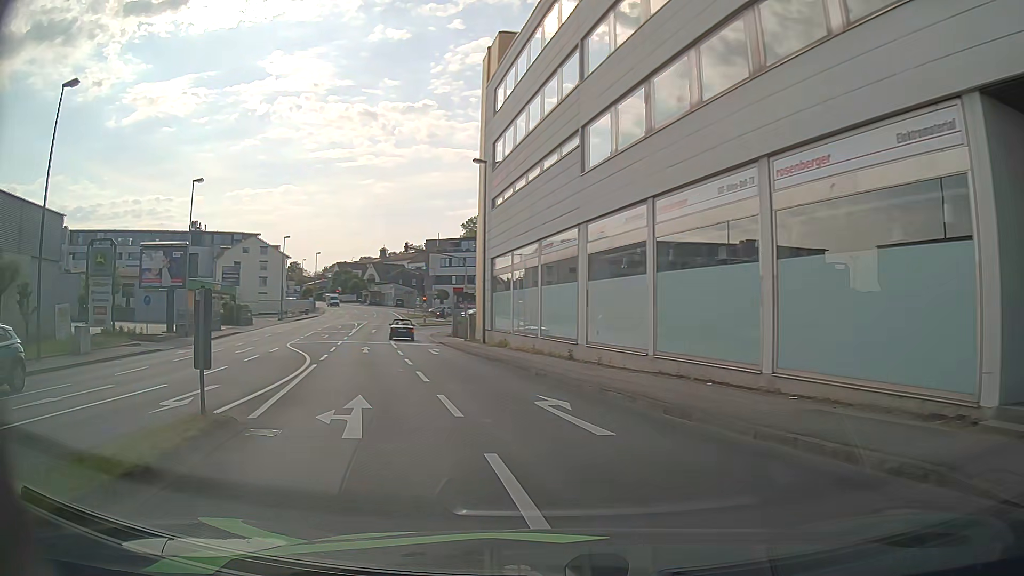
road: tertiary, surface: asphalt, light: Day
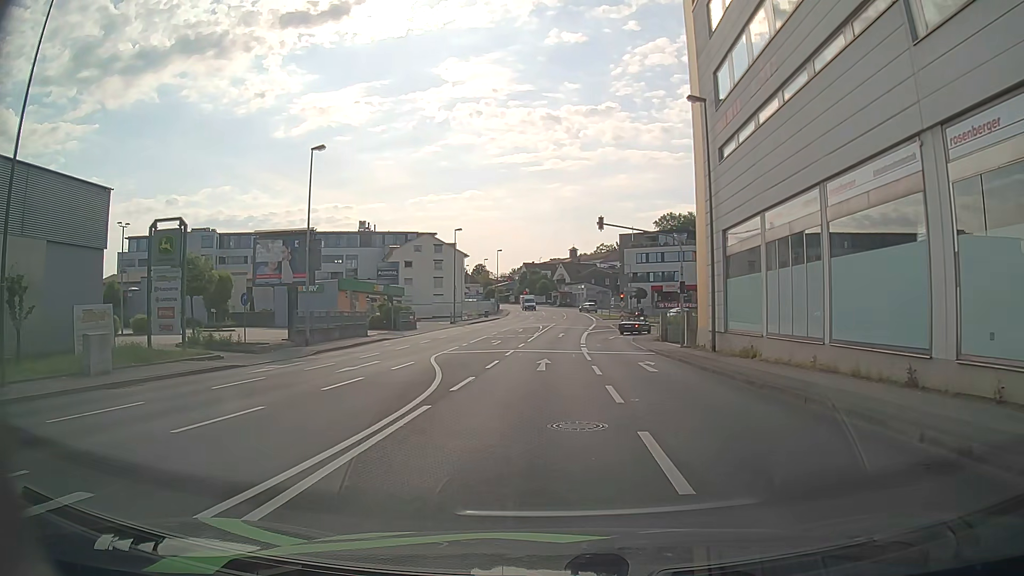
(-2.1, +10.6) m; -17°
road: tertiary_link
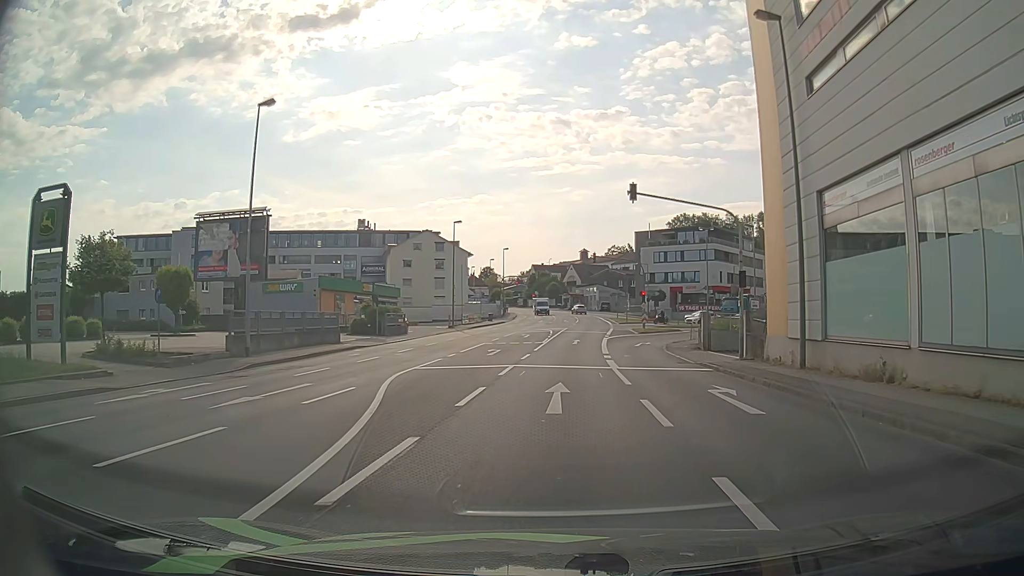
(-0.1, +8.5) m; 0°
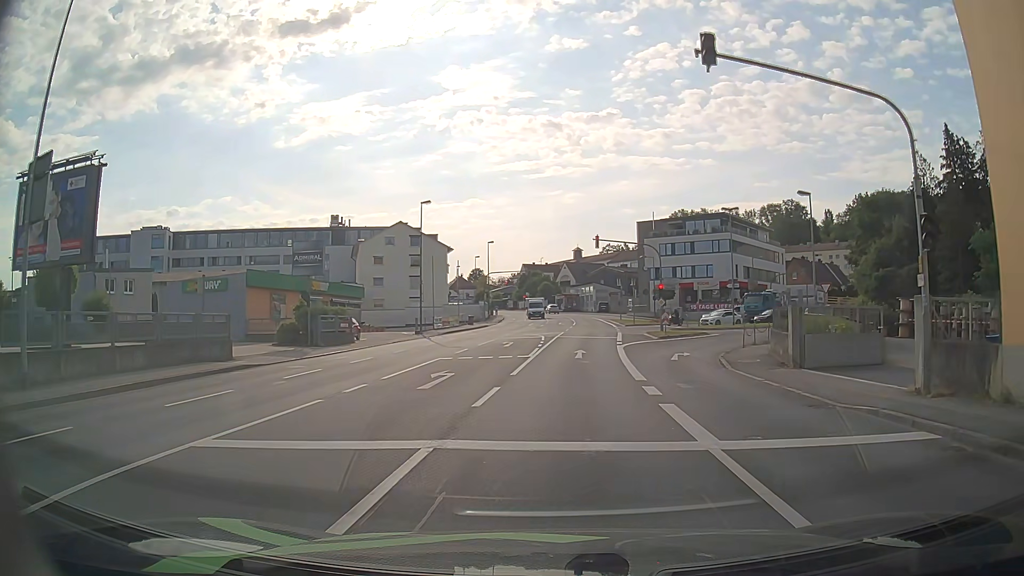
(0.0, +12.9) m; 0°
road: tertiary
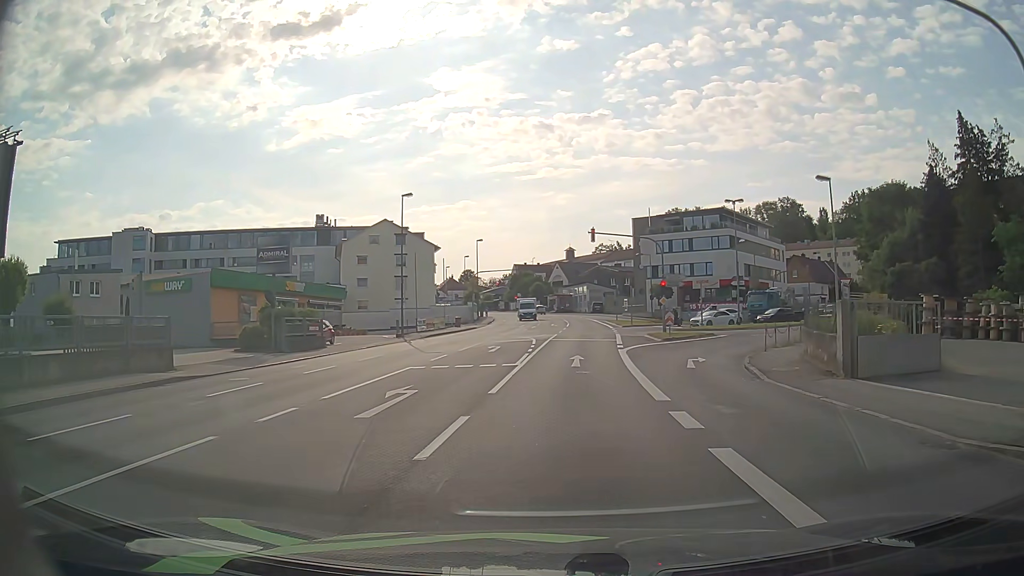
(0.0, +4.0) m; +1°
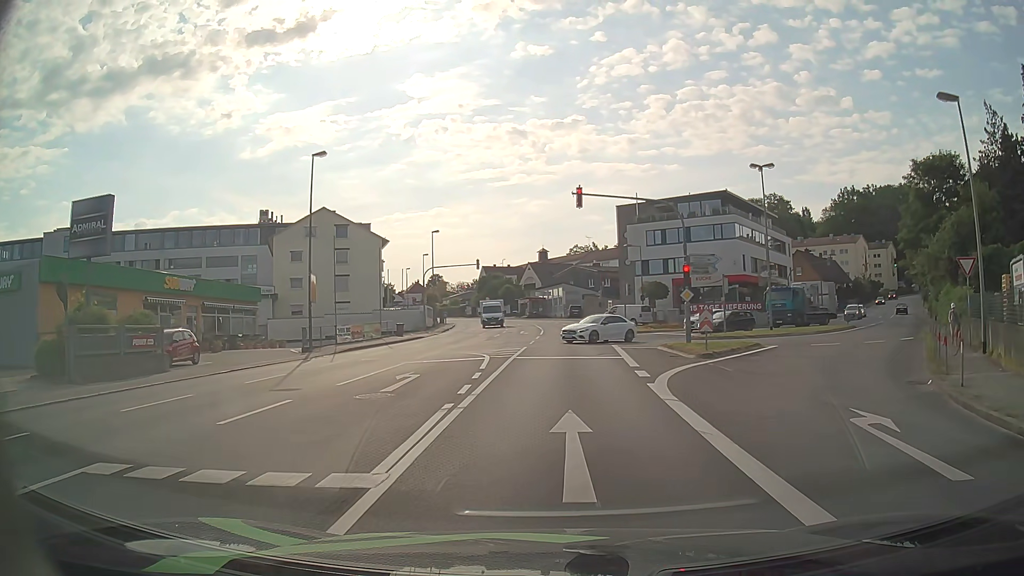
(+0.1, +14.2) m; +2°
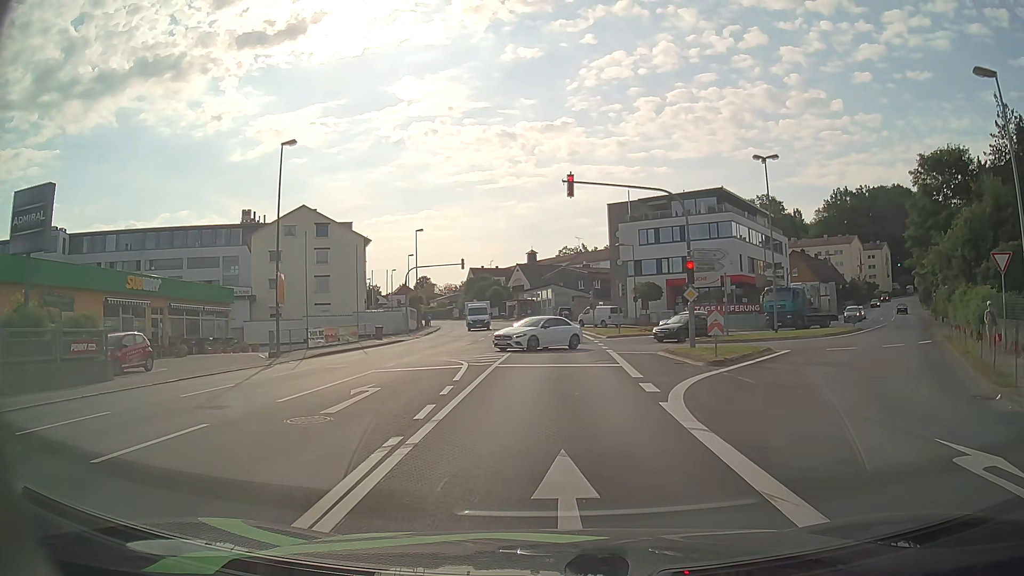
(0.0, +2.9) m; +1°
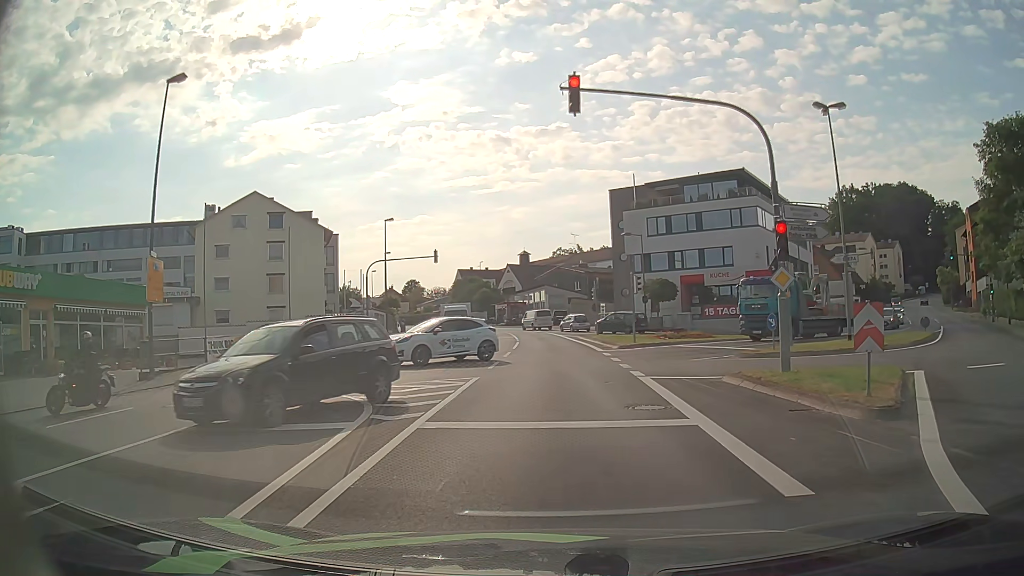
(+0.1, +10.5) m; 0°
(0, +10) (0, +20) (0, +30) (-1, +40) (-1, +50) (-2, +60) (-3, +70) (-5, +80) (-8, +89) (-11, +99) m
